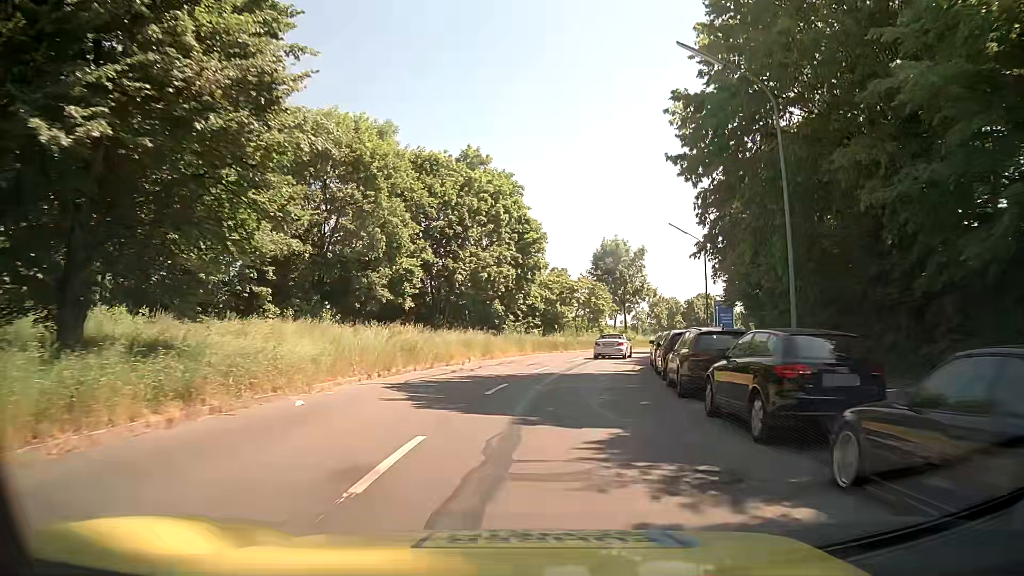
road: tertiary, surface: asphalt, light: Day
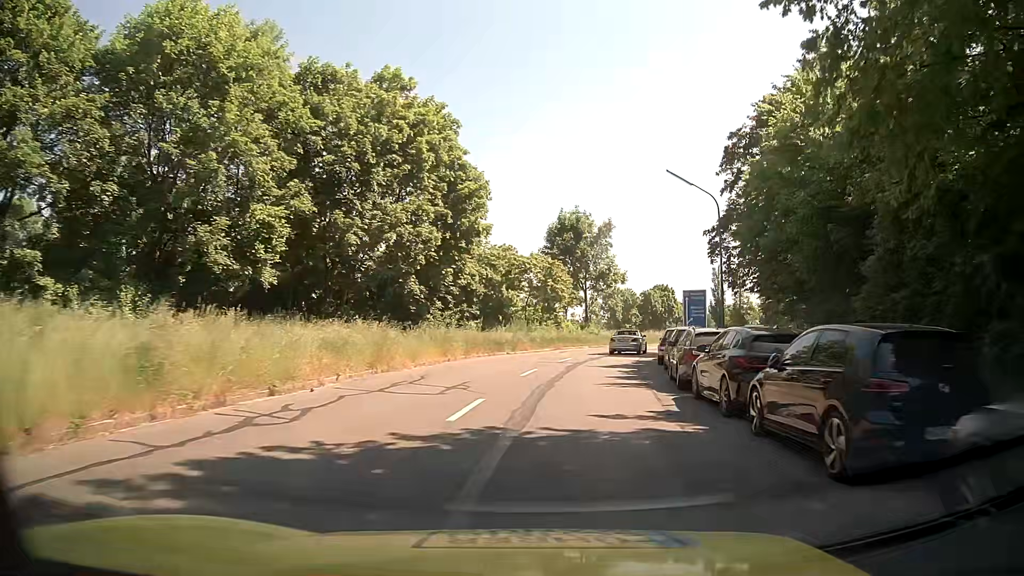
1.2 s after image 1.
(+0.3, +13.8) m; +4°
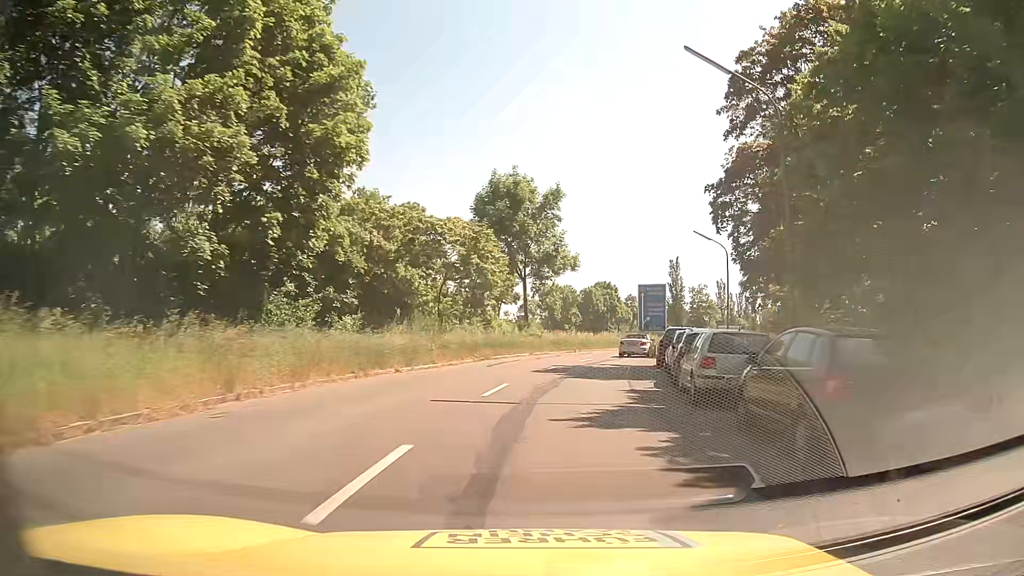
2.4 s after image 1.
(+0.9, +14.2) m; +6°
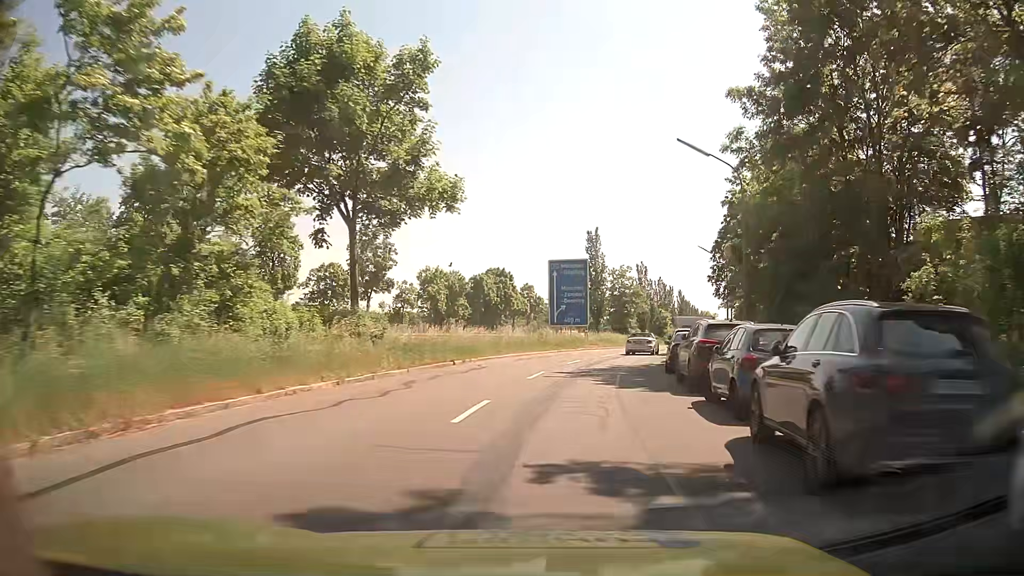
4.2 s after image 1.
(+1.7, +21.7) m; +9°
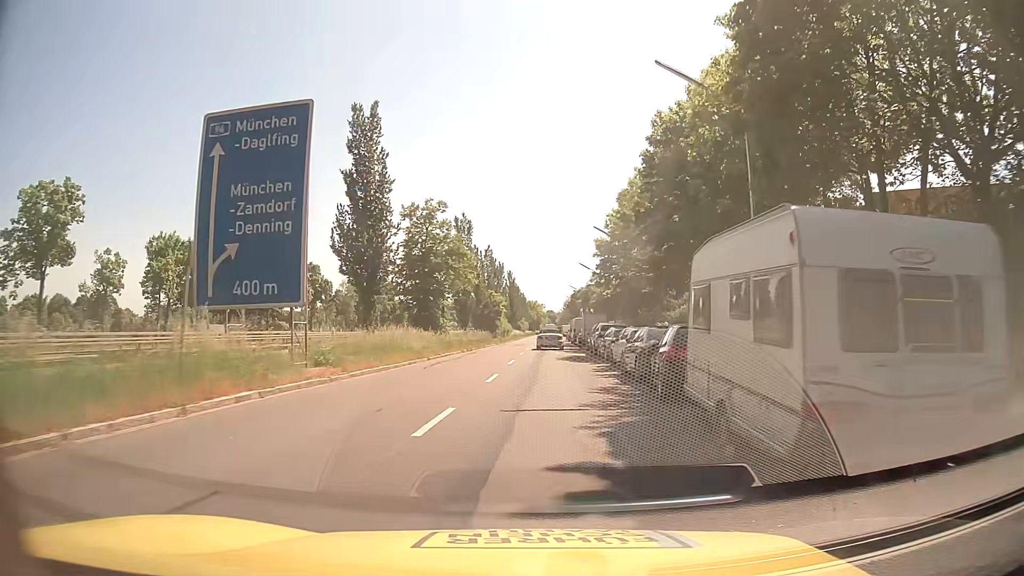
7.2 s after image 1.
(+5.4, +36.9) m; +16°
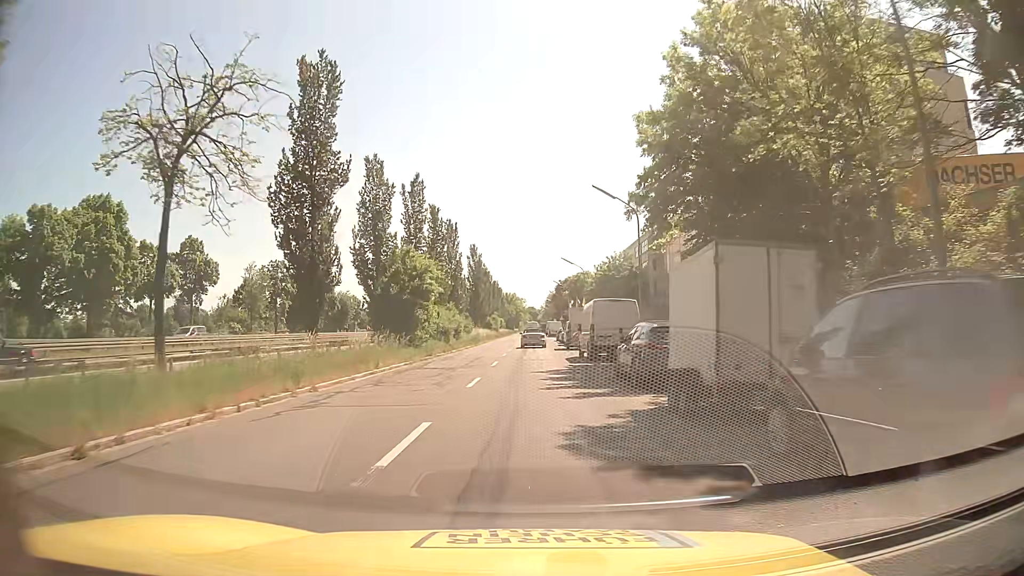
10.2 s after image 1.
(+0.9, +38.2) m; +1°
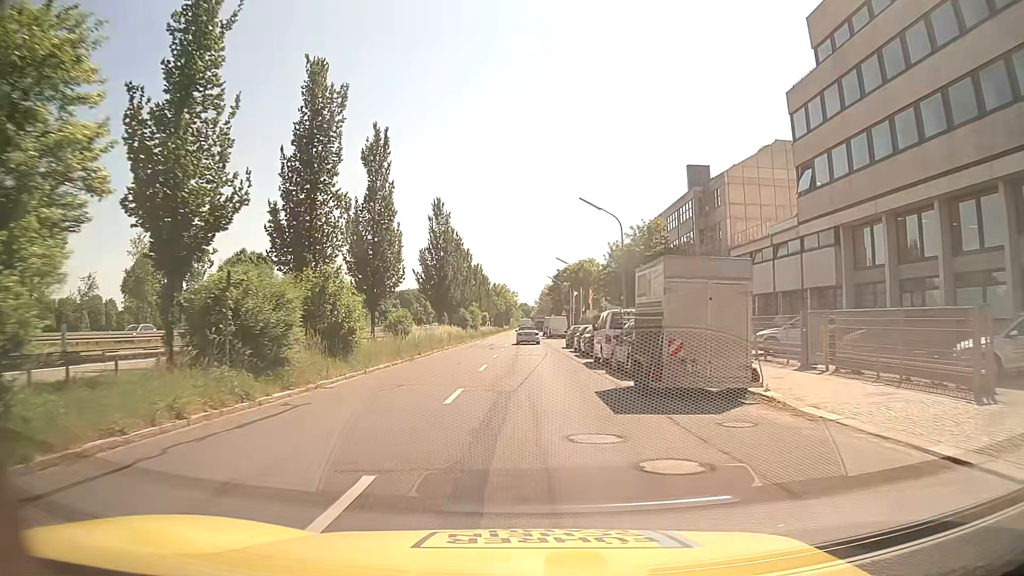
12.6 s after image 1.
(+0.1, +30.7) m; +1°
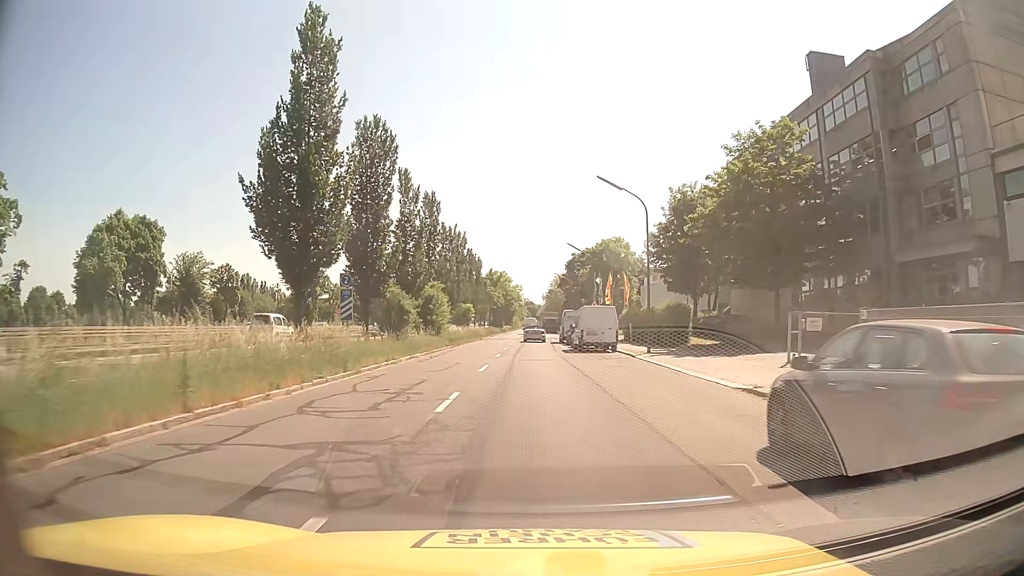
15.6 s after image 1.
(-0.1, +37.9) m; -1°
(0, +10) (0, +20) (0, +30) (0, +40) (0, +50) (0, +60) (0, +70) (0, +80) (0, +90) (+1, +100) m
